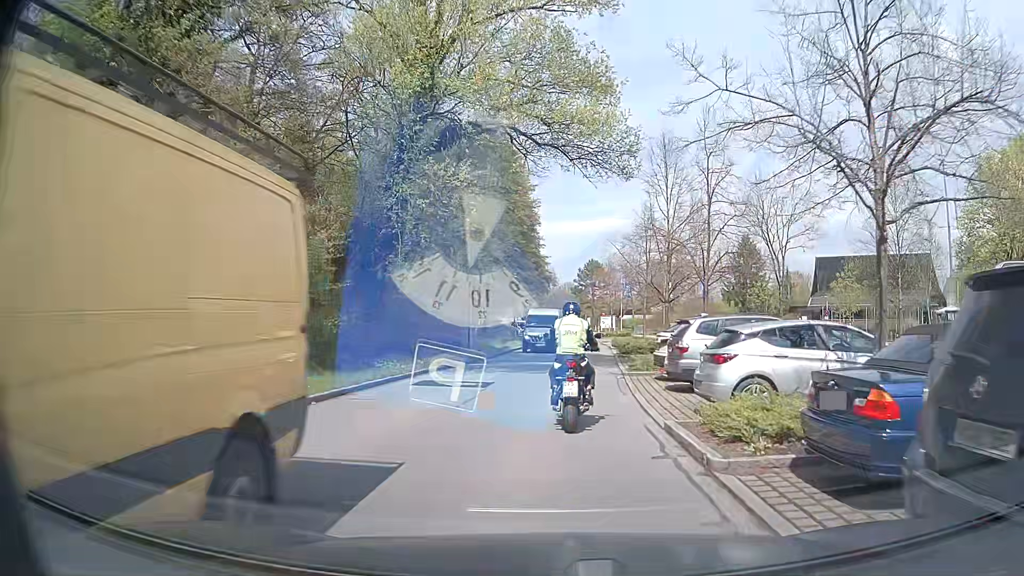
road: unclassified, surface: asphalt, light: Day
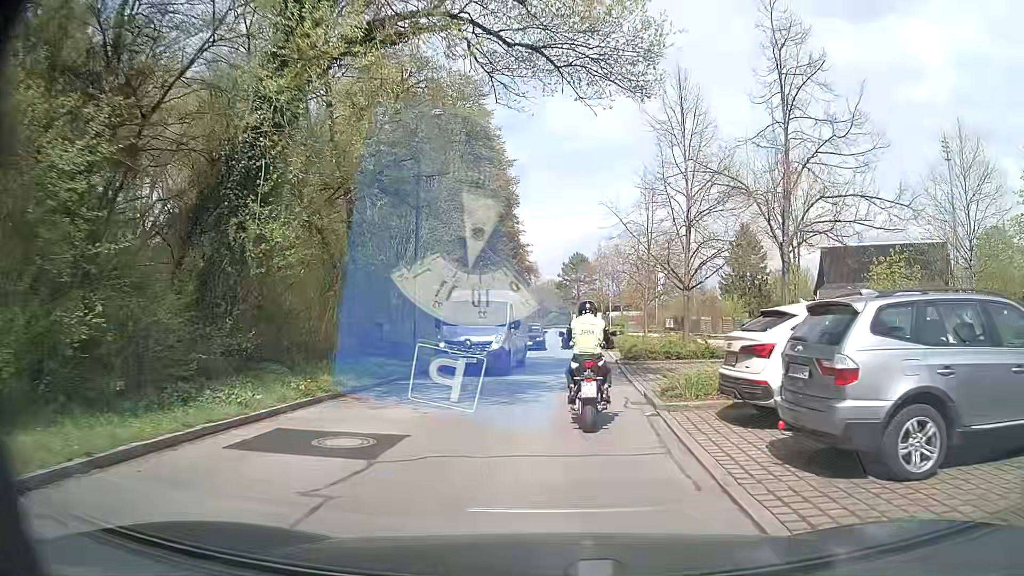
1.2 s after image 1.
(0.0, +8.6) m; 0°
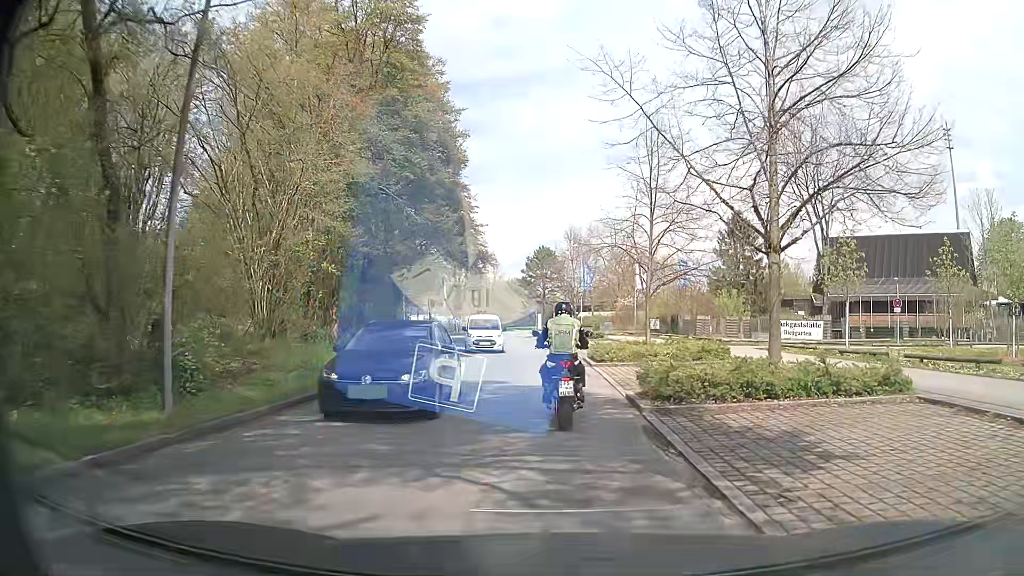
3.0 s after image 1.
(+0.4, +13.0) m; +3°
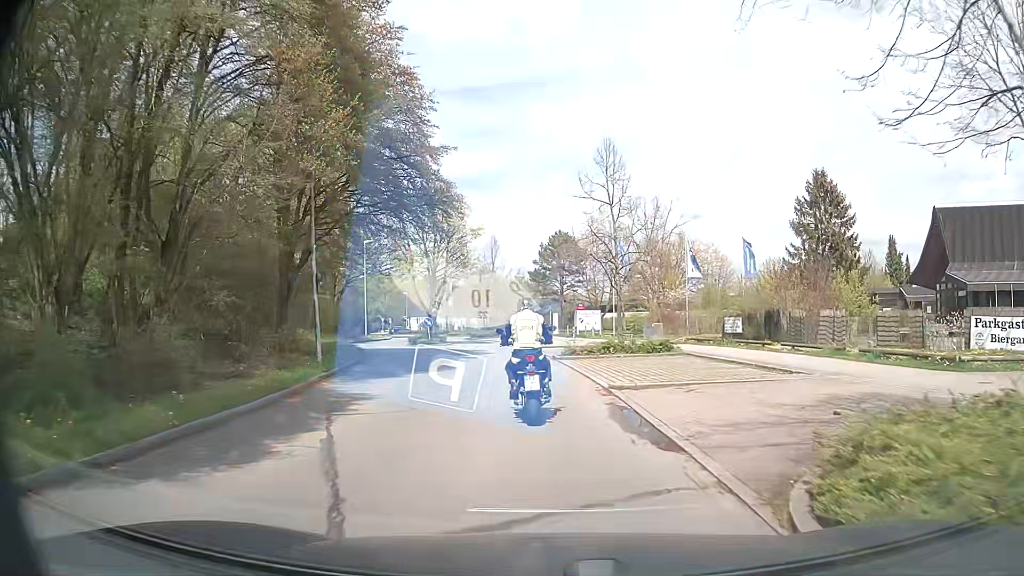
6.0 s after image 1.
(+0.1, +22.8) m; -2°
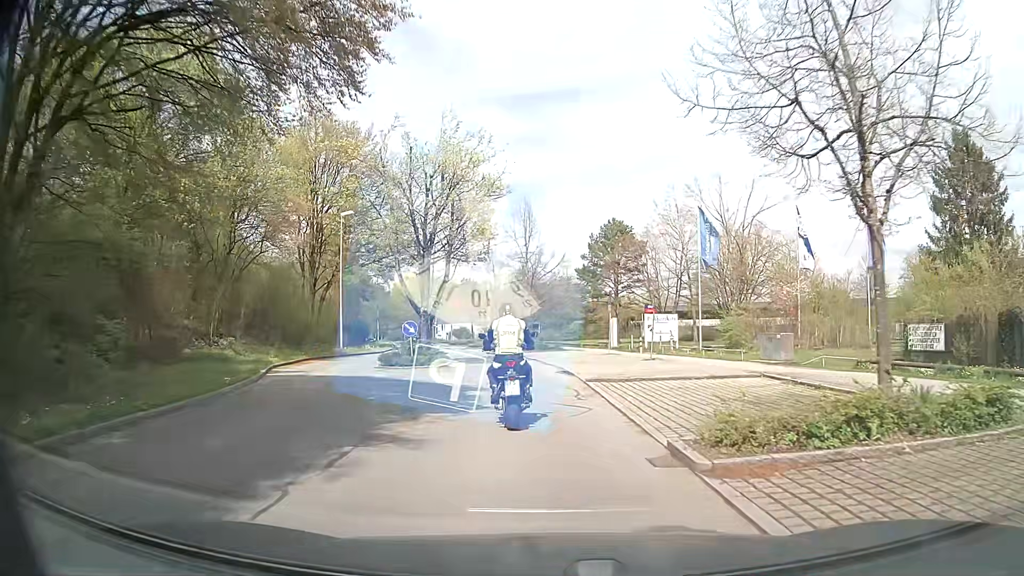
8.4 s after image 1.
(-0.5, +17.7) m; -3°
(0, +10) (-1, +20) (-2, +30) (-4, +40) (-7, +49) (-10, +59) (-12, +69) (-16, +78) (-19, +87) (-23, +97) m
